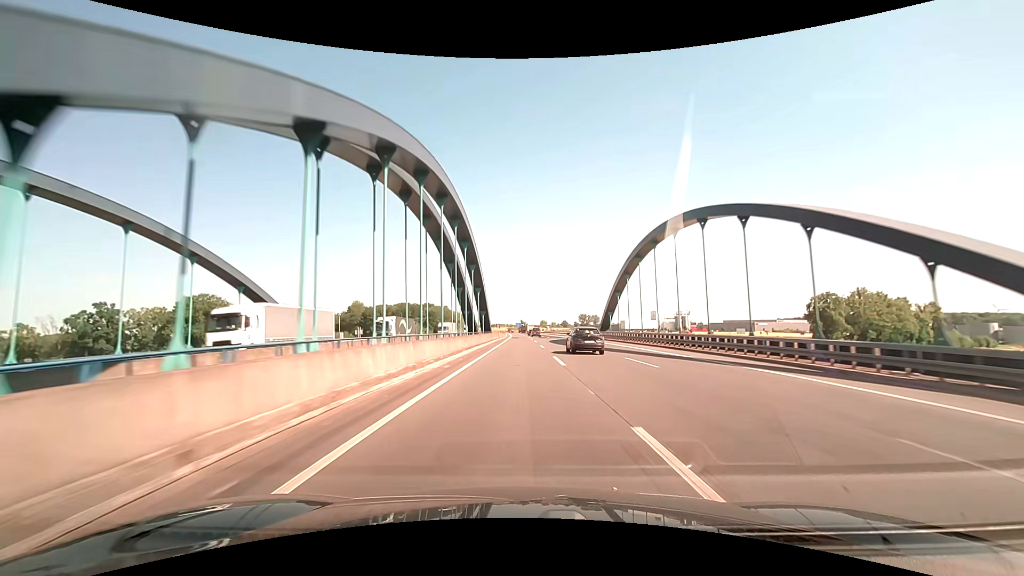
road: motorway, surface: asphalt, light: Day
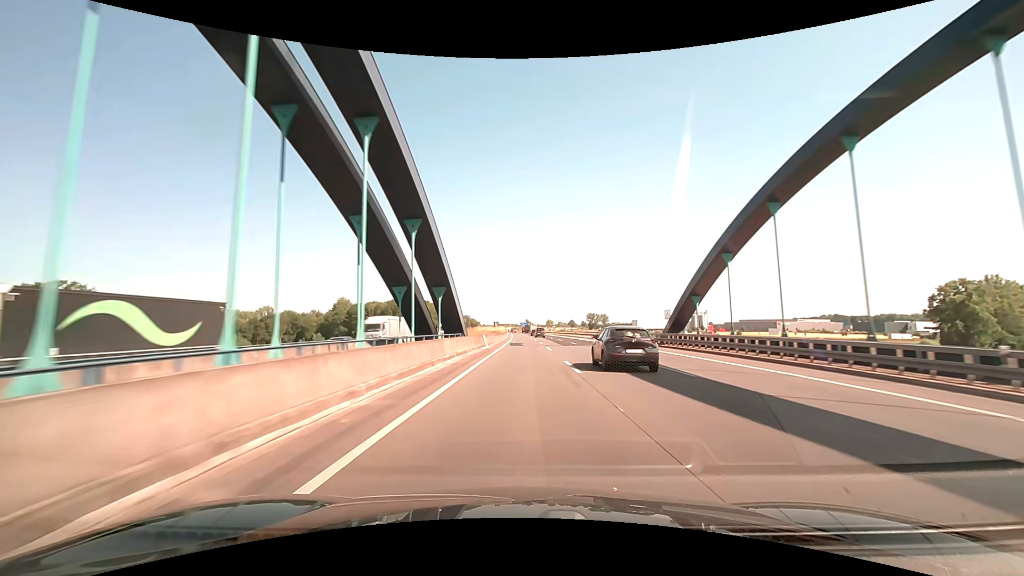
(-0.2, +39.8) m; -1°
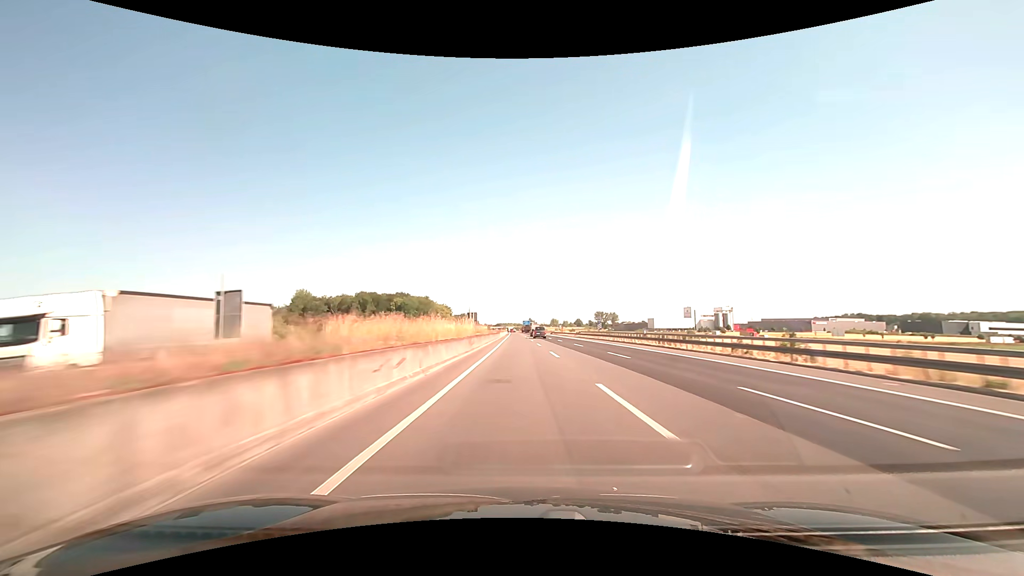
(0.0, +64.1) m; 0°
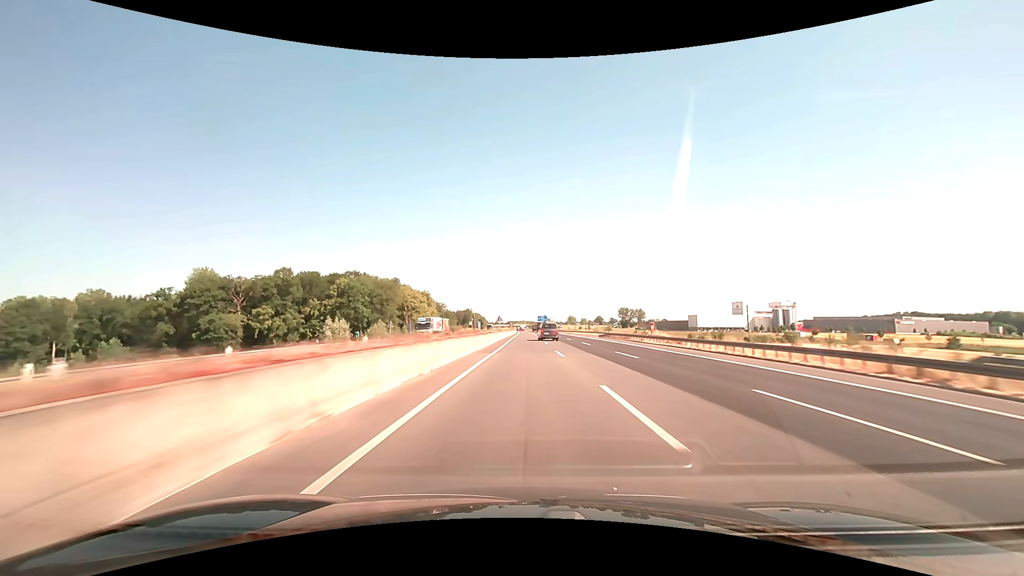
(-1.4, +92.6) m; -2°
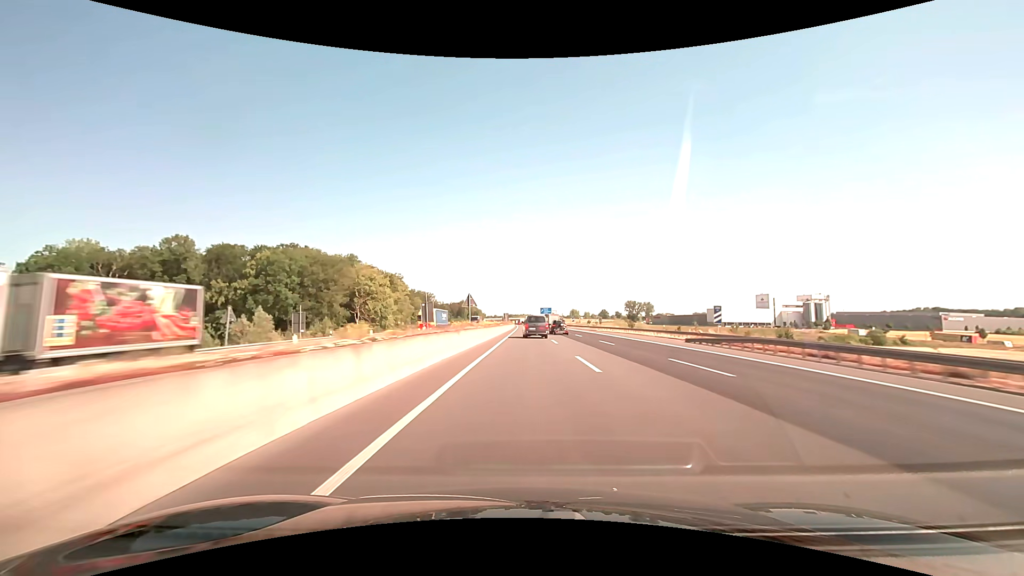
(0.0, +47.0) m; 0°
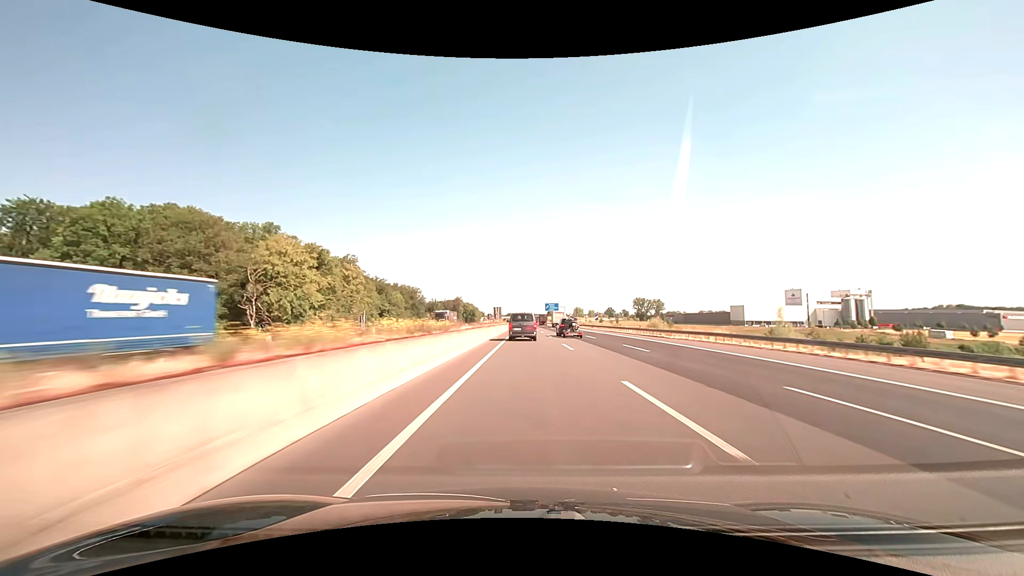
(-0.1, +44.4) m; 0°
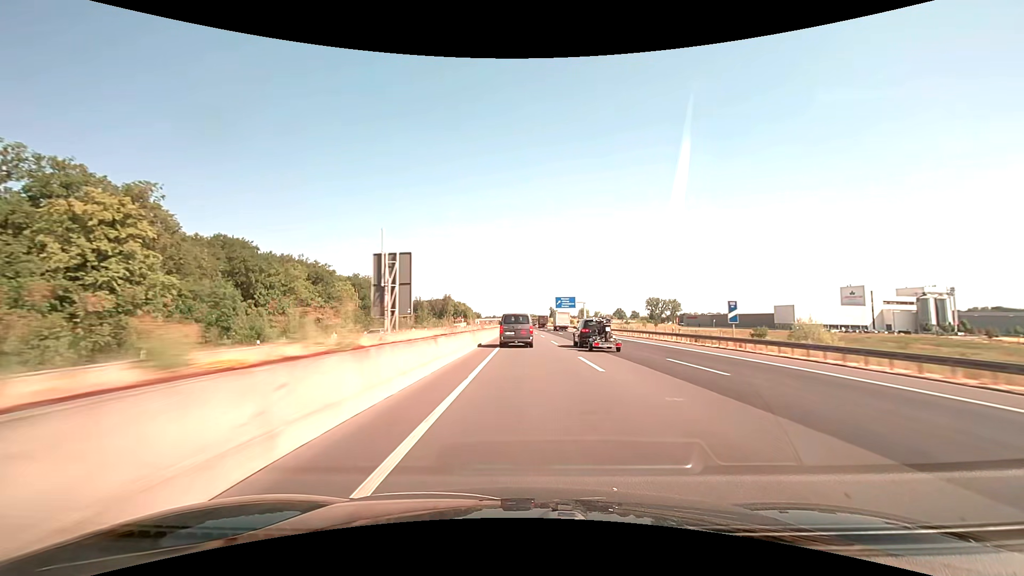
(-0.1, +63.9) m; 0°
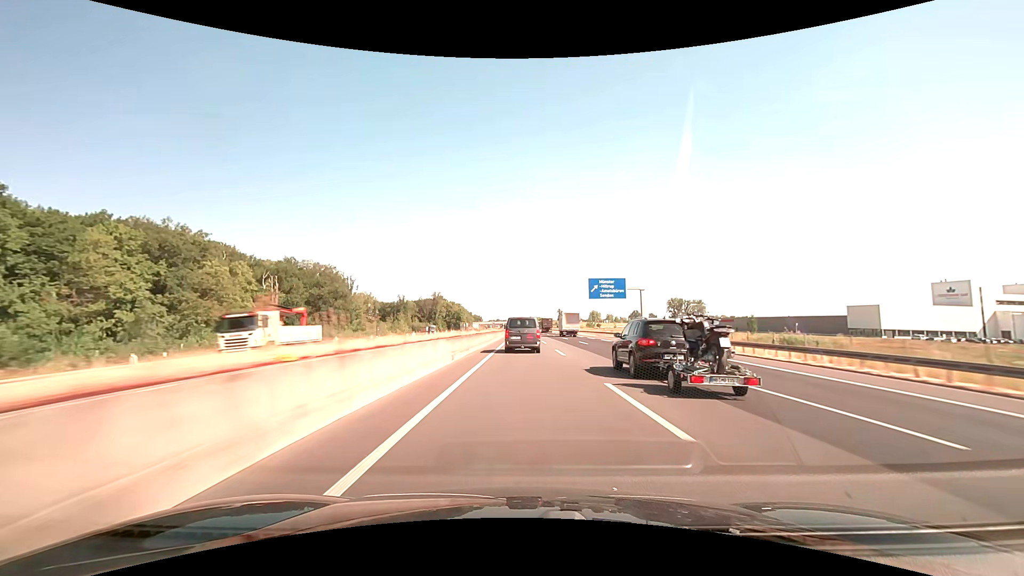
(-0.1, +62.9) m; 0°
(0, +10) (0, +20) (0, +30) (0, +40) (0, +50) (0, +60) (-1, +70) (-1, +80) (-1, +90) (-1, +100) m
